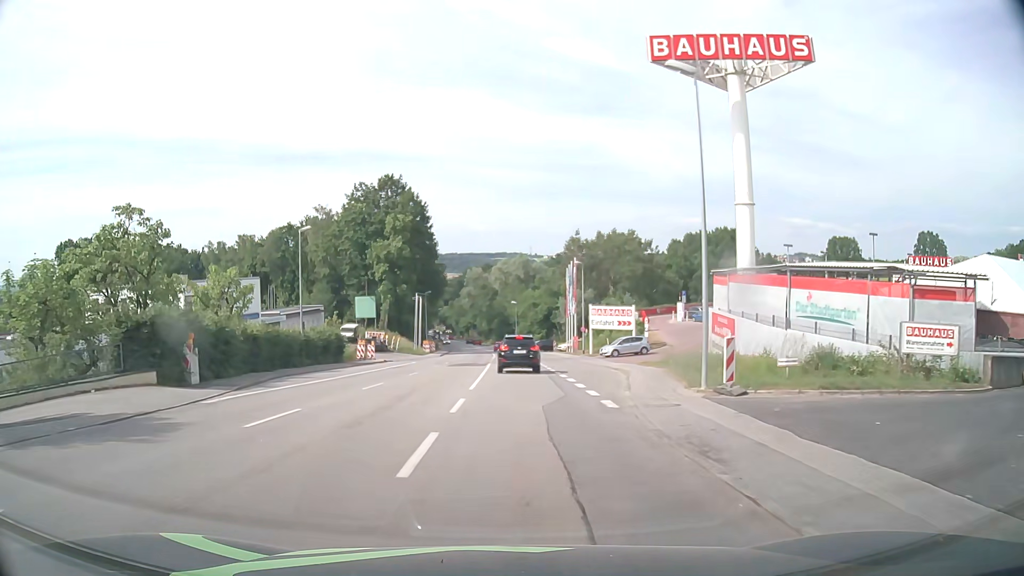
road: tertiary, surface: asphalt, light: Day
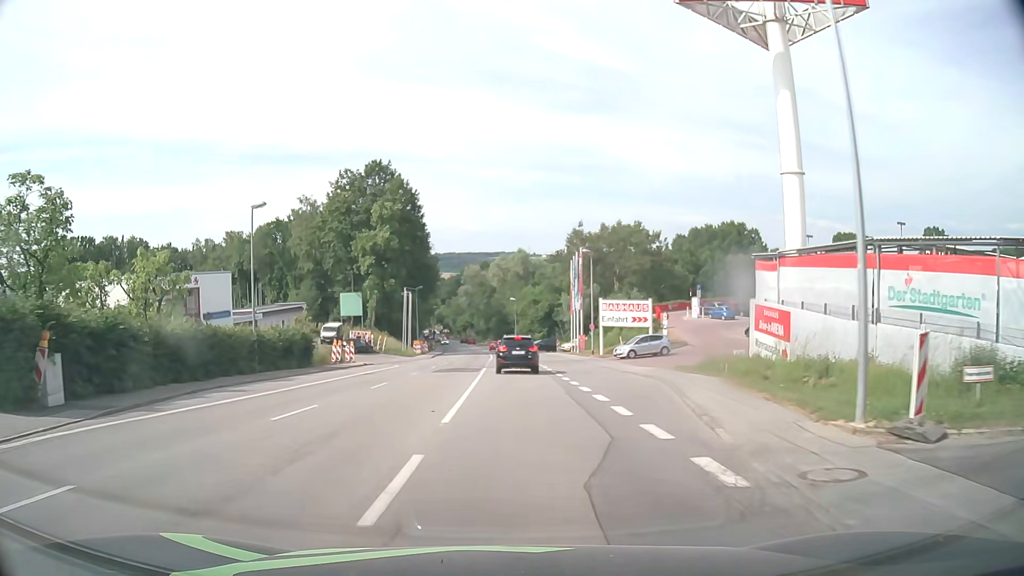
(0.0, +7.7) m; 0°
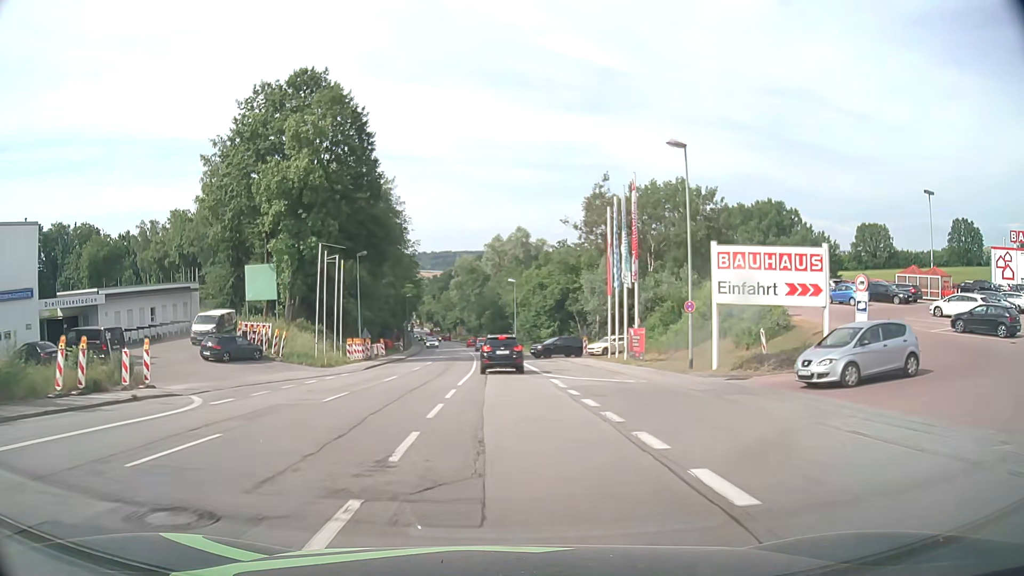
(+0.1, +30.9) m; 0°
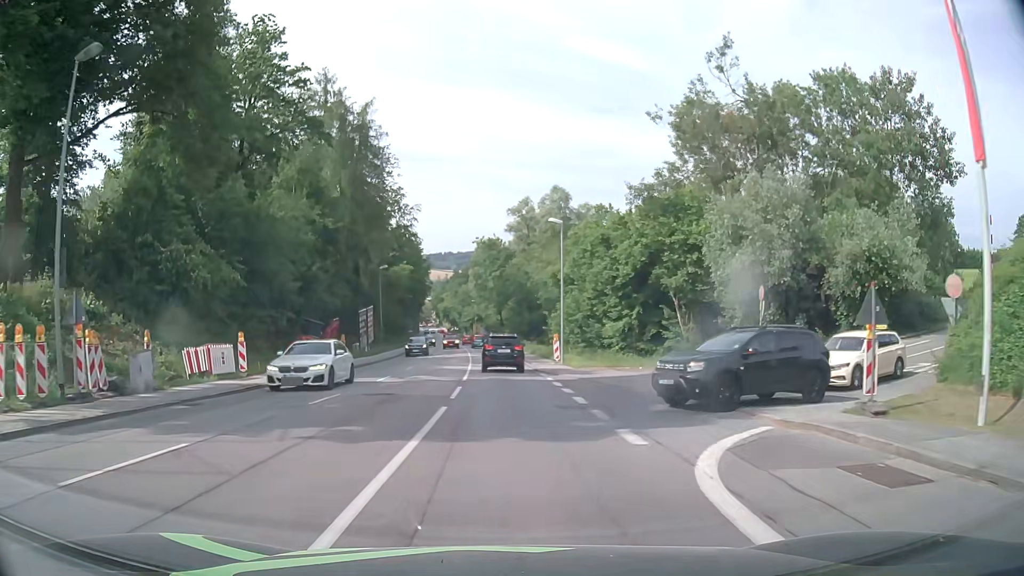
(-0.5, +38.1) m; -2°
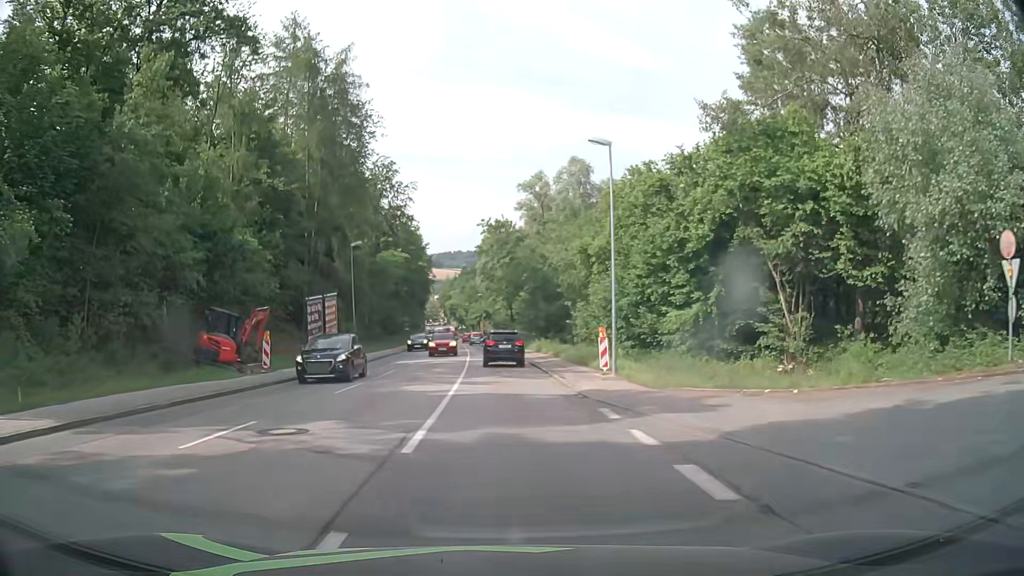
(-0.1, +15.3) m; -1°
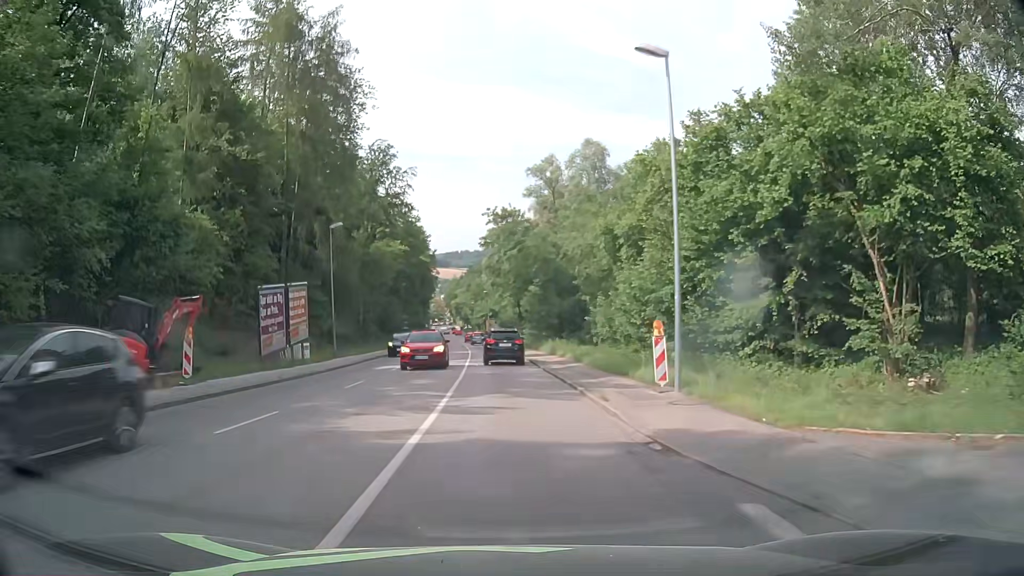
(-0.1, +7.7) m; -1°
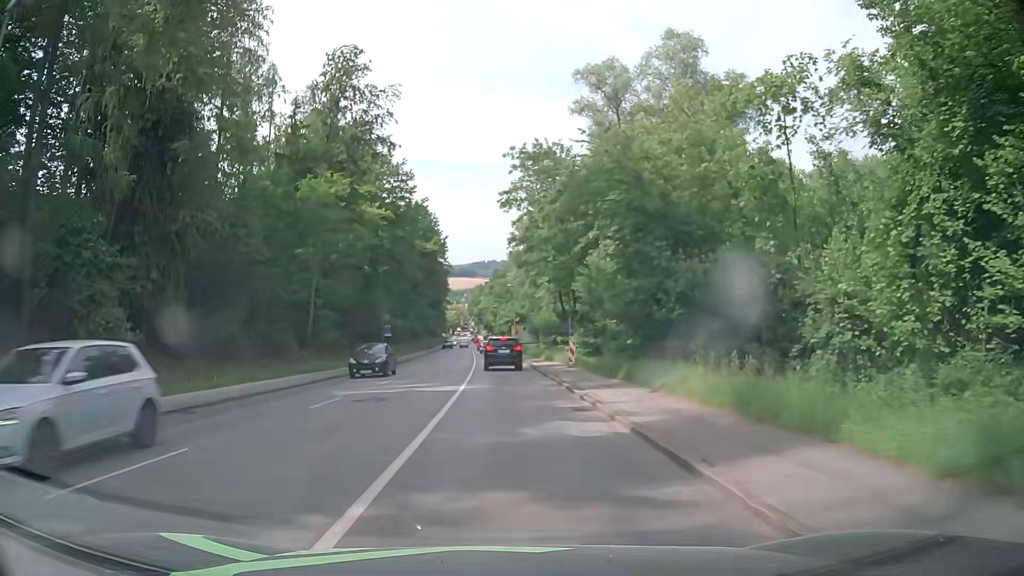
(-0.6, +31.4) m; -3°
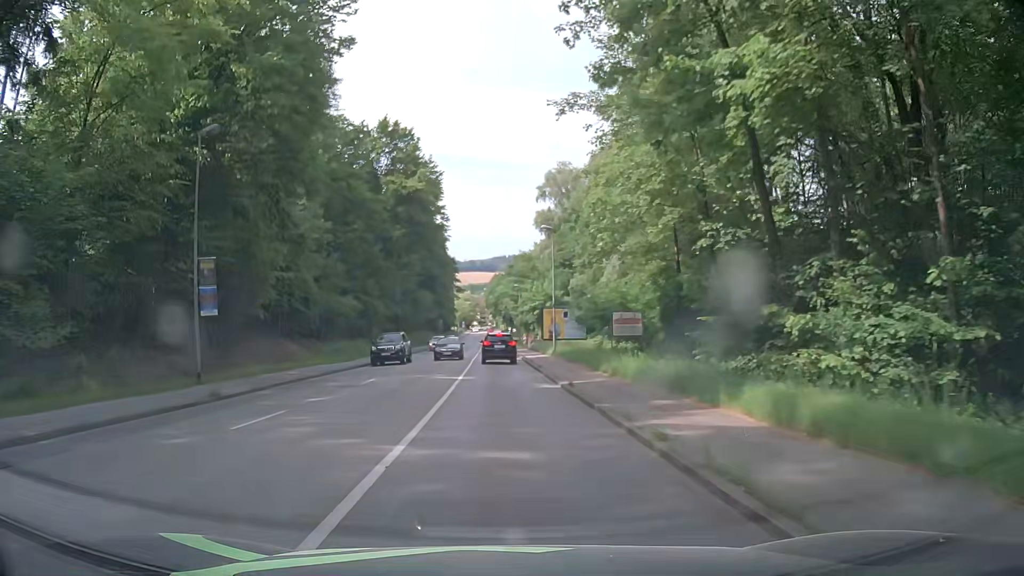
(-0.3, +39.8) m; -2°
(0, +10) (0, +20) (0, +30) (-1, +40) (-1, +50) (-1, +60) (-1, +70) (-1, +80) (-2, +90) (-2, +100) m
